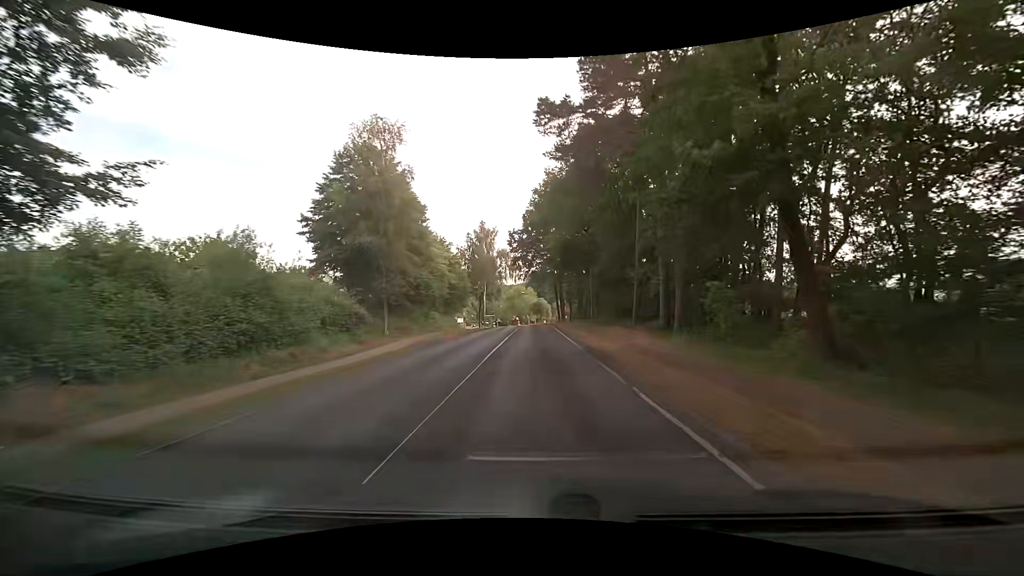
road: secondary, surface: asphalt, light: Day
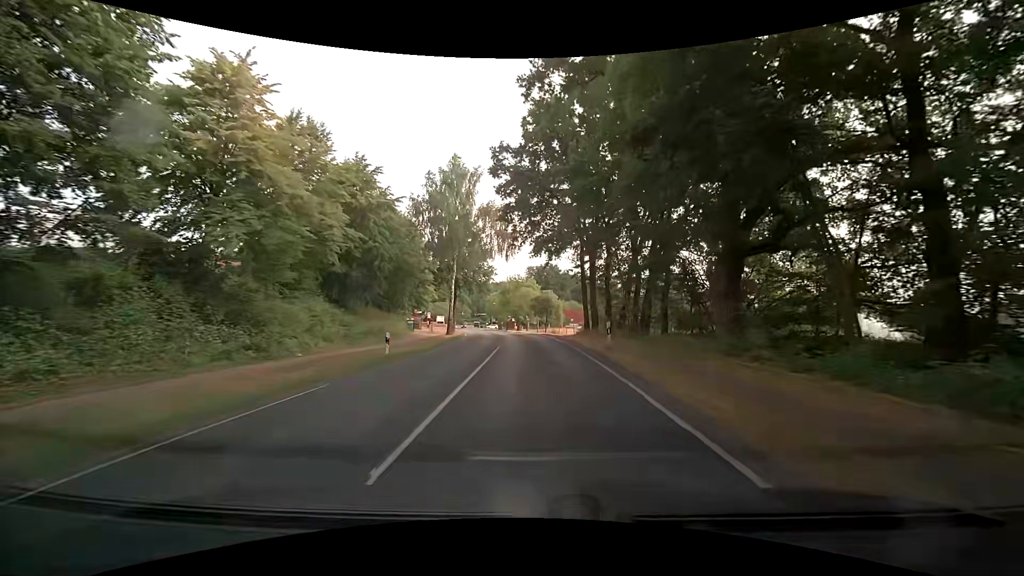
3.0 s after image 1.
(-0.1, +37.9) m; 0°
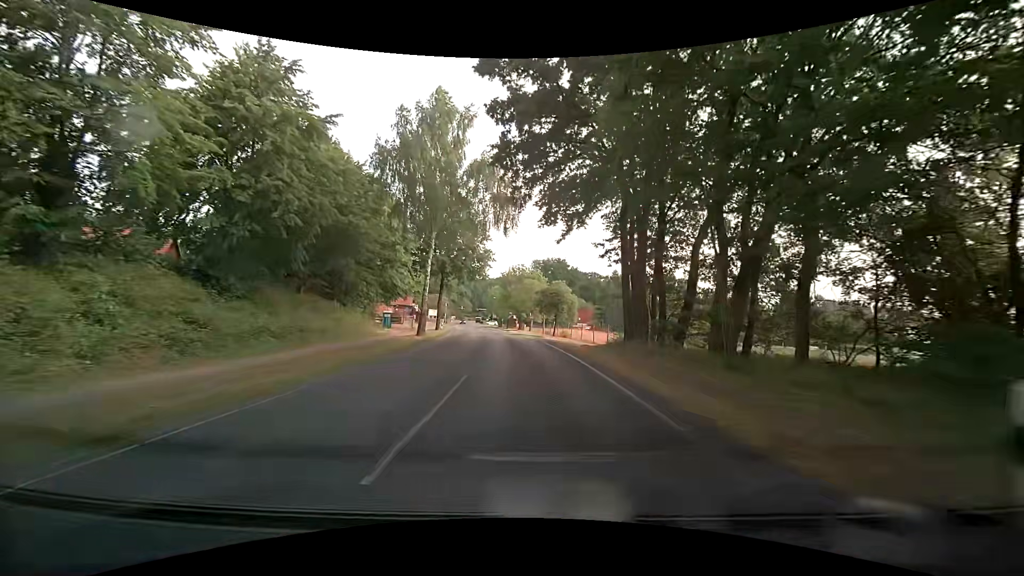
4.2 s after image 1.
(-0.1, +15.0) m; -1°
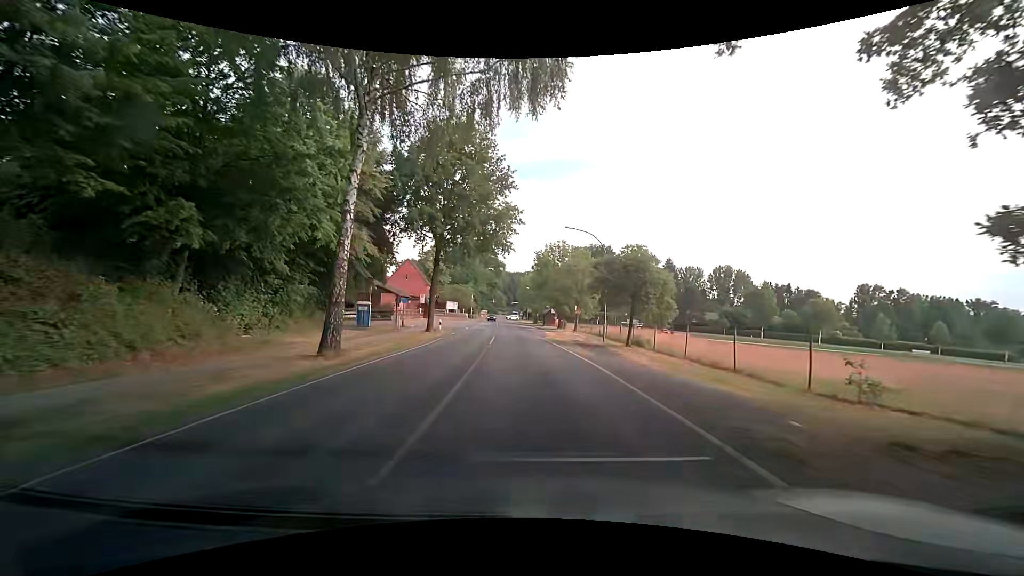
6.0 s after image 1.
(-0.6, +22.5) m; -4°
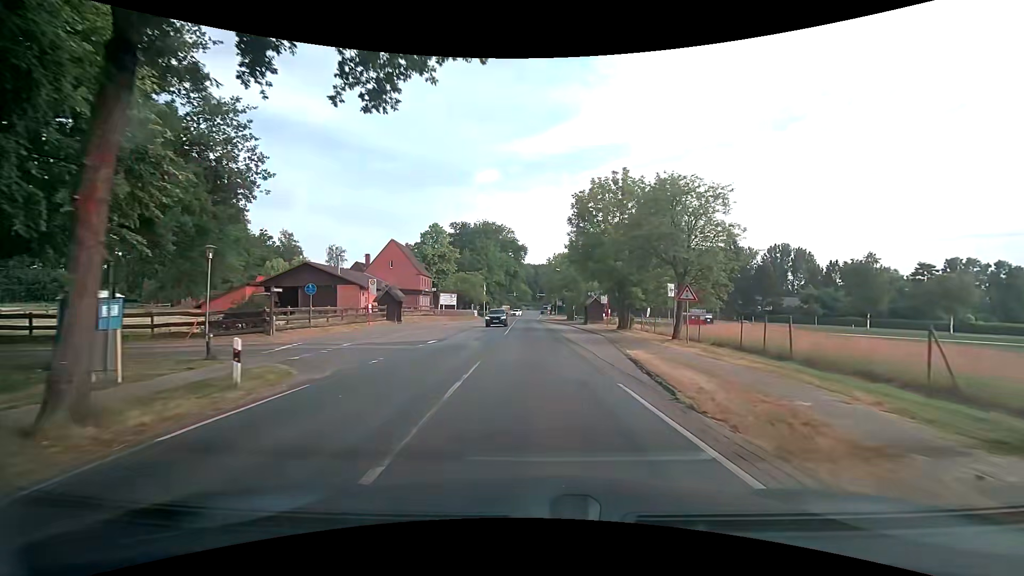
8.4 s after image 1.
(-0.7, +30.1) m; -2°
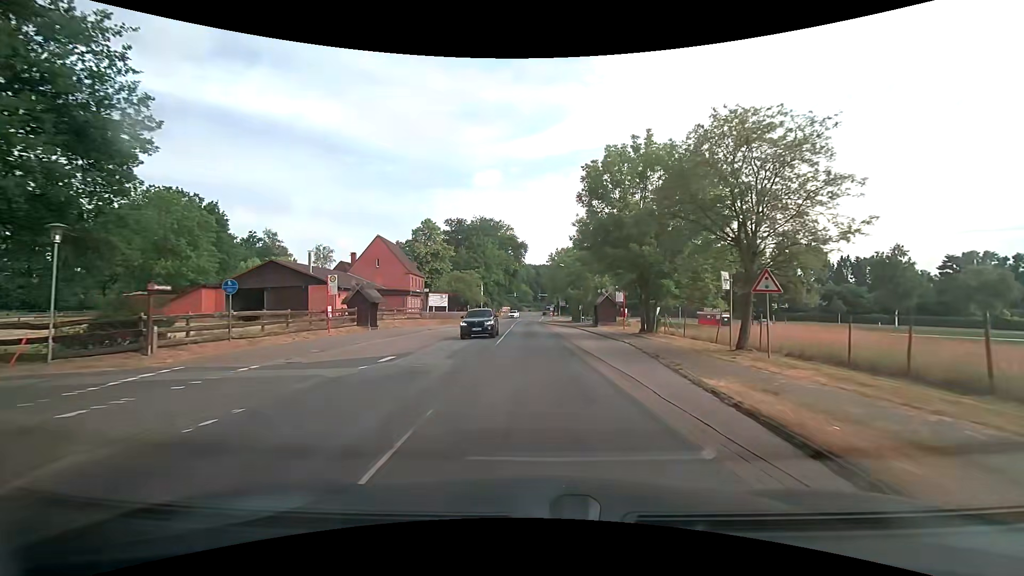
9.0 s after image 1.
(0.0, +7.6) m; -1°
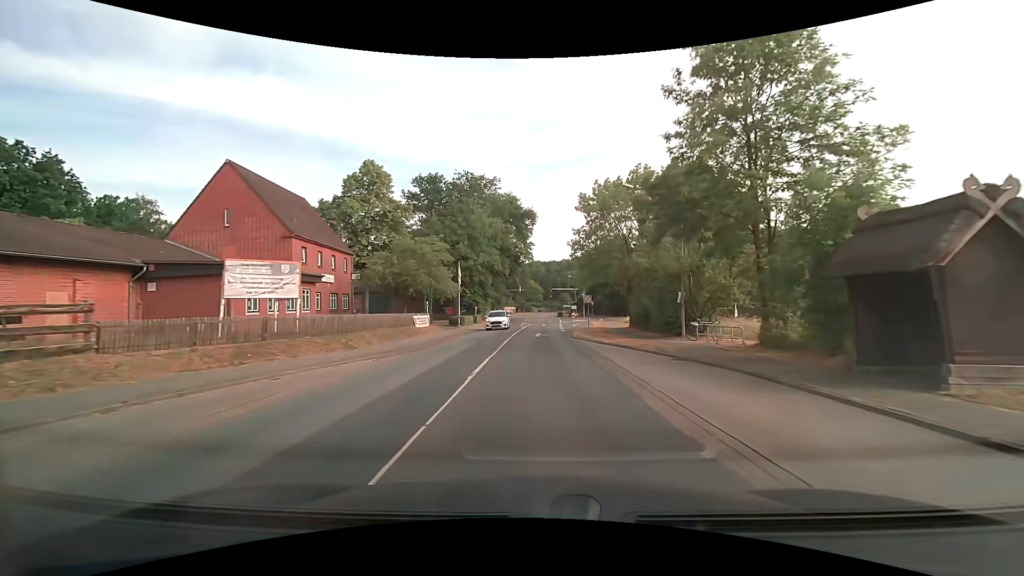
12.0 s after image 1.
(-0.5, +38.5) m; -1°
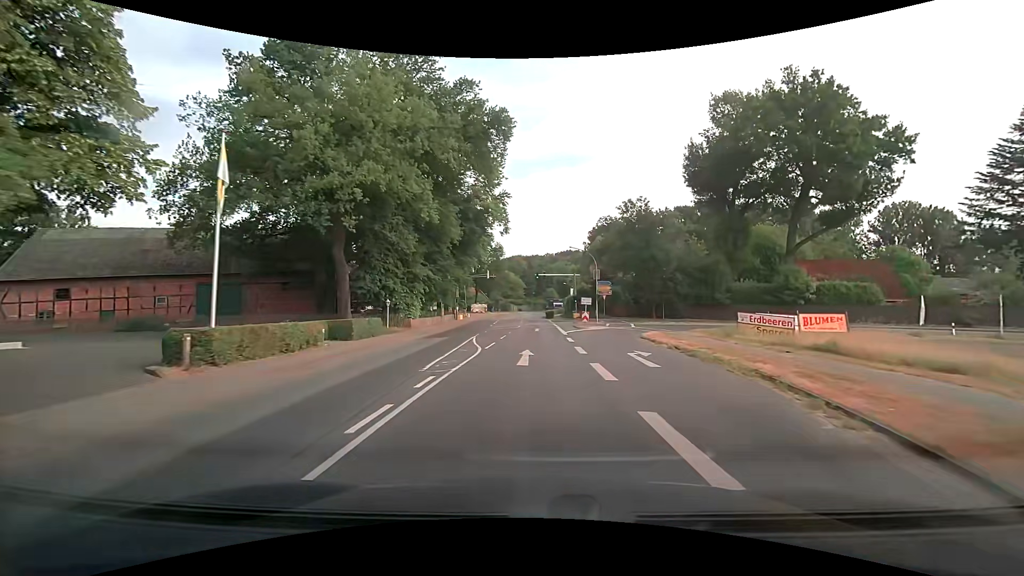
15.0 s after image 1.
(+0.9, +39.2) m; +3°
(0, +10) (0, +20) (0, +30) (0, +40) (0, +50) (0, +60) (0, +70) (0, +80) (0, +90) (+1, +100) m
